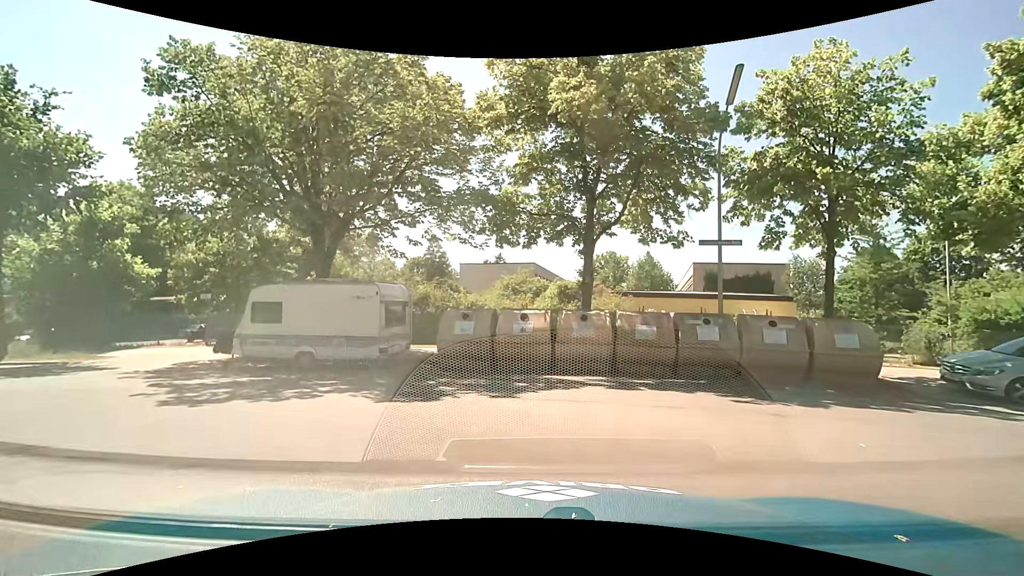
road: residential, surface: asphalt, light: Day
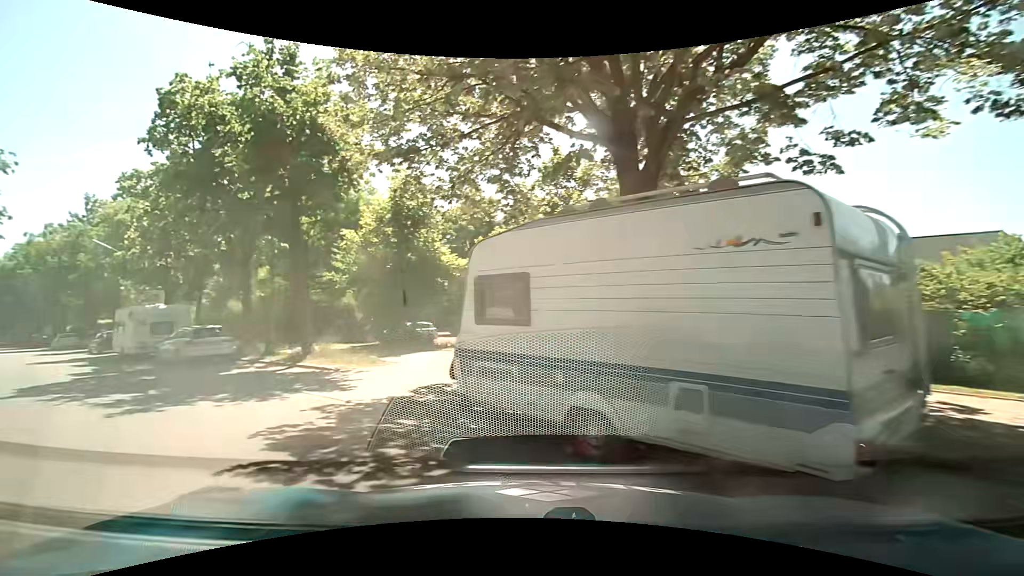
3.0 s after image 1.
(-2.1, +9.7) m; -37°
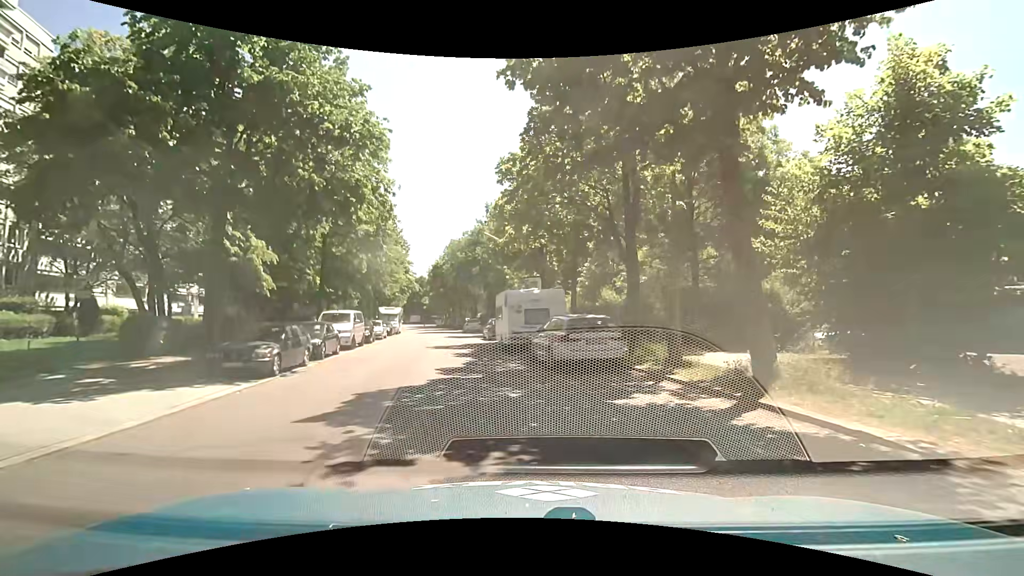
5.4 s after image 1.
(-4.0, +8.0) m; -39°
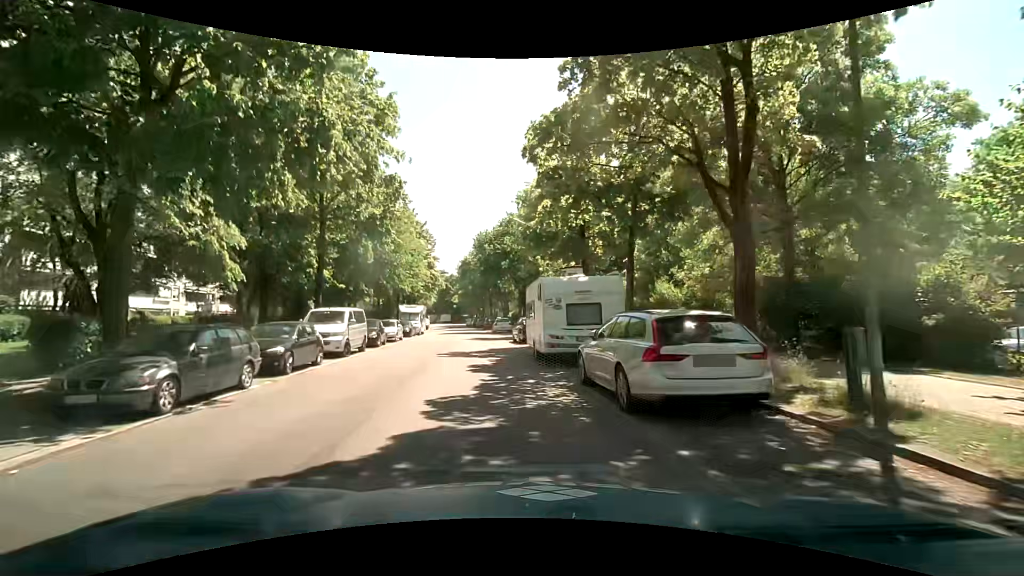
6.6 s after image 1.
(-0.1, +5.5) m; -4°
